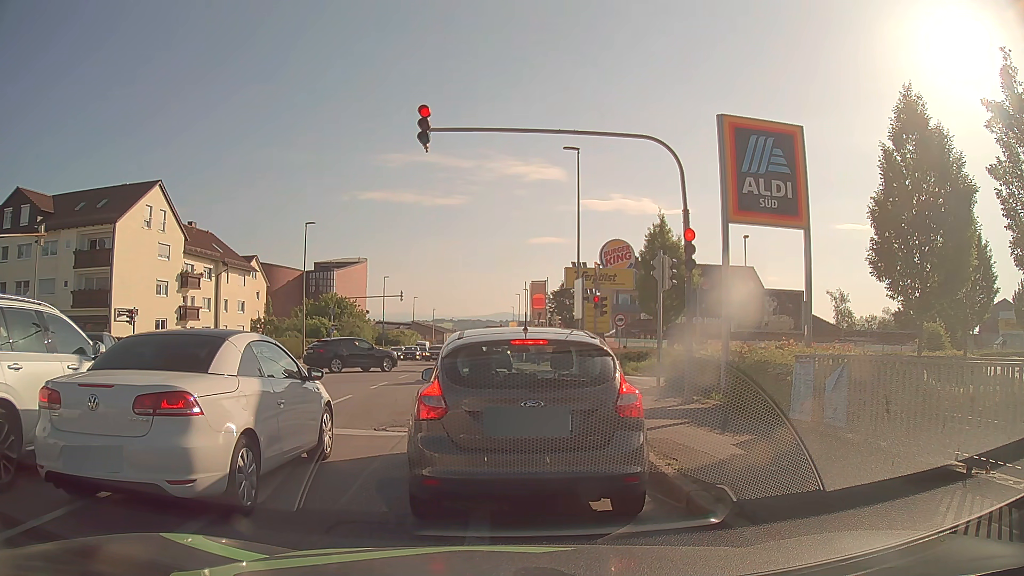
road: tertiary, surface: asphalt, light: Day
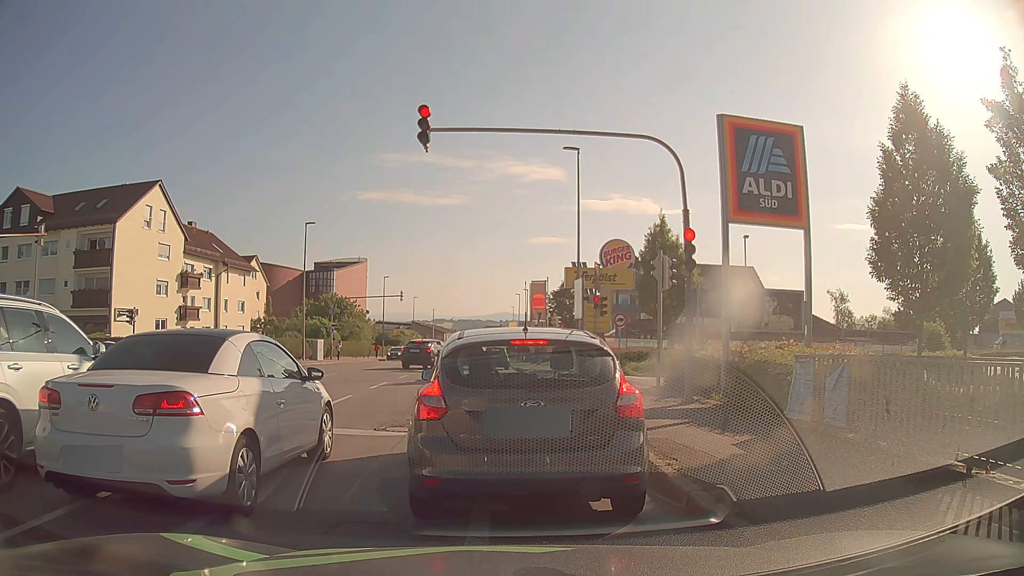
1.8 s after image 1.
(0.0, 0.0) m; 0°
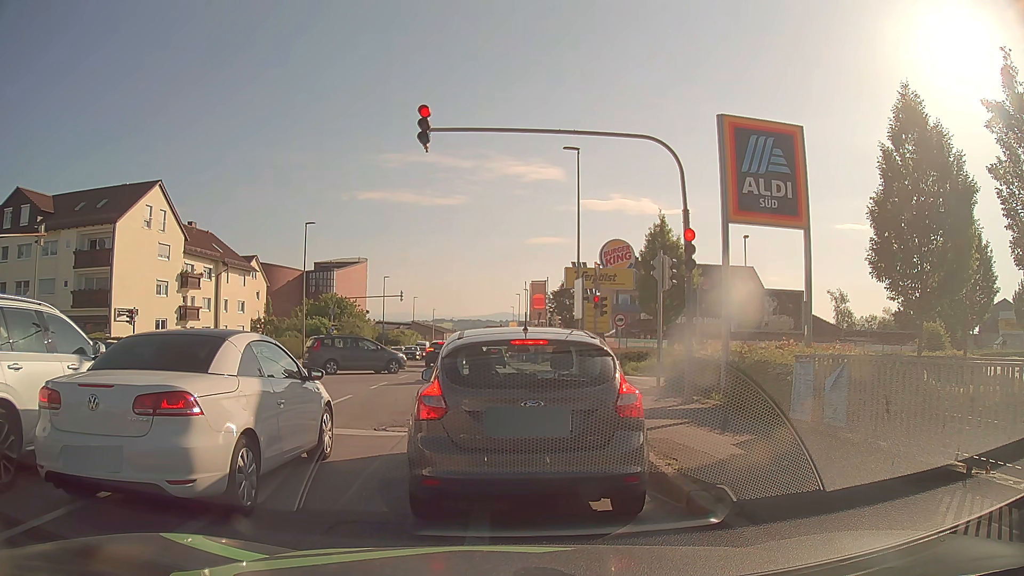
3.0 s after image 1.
(0.0, 0.0) m; 0°
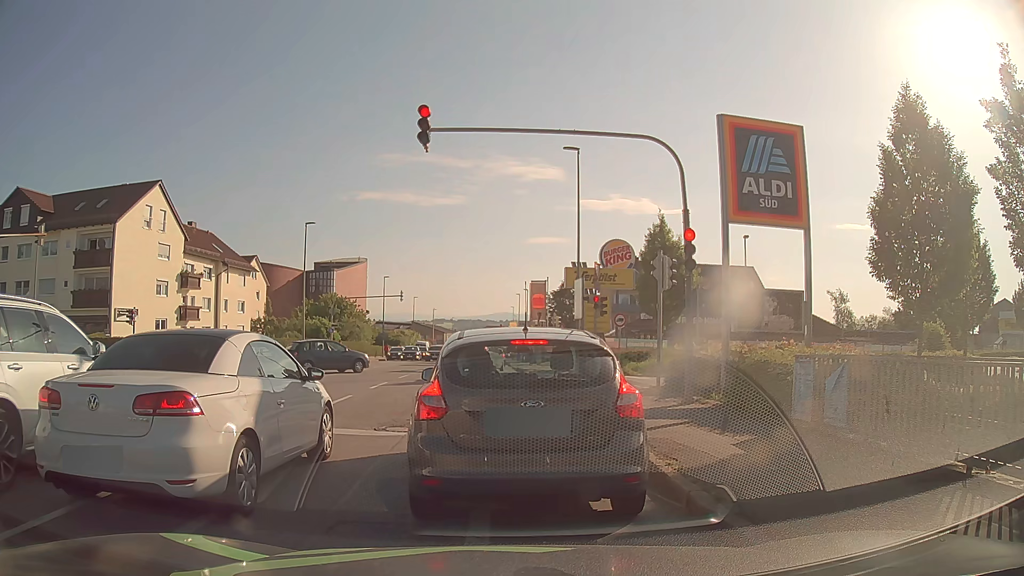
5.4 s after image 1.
(0.0, 0.0) m; 0°
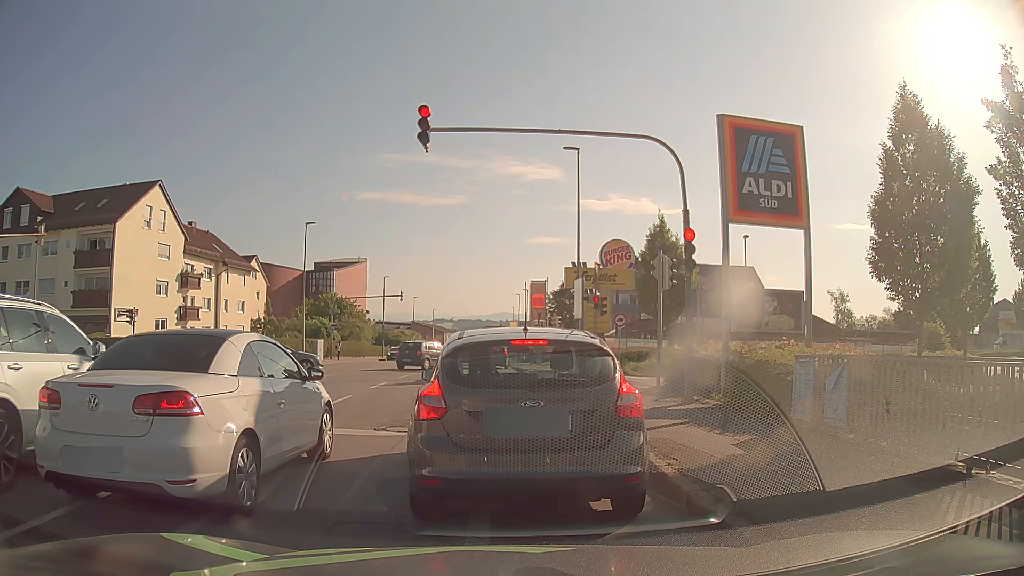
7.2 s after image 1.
(0.0, 0.0) m; 0°
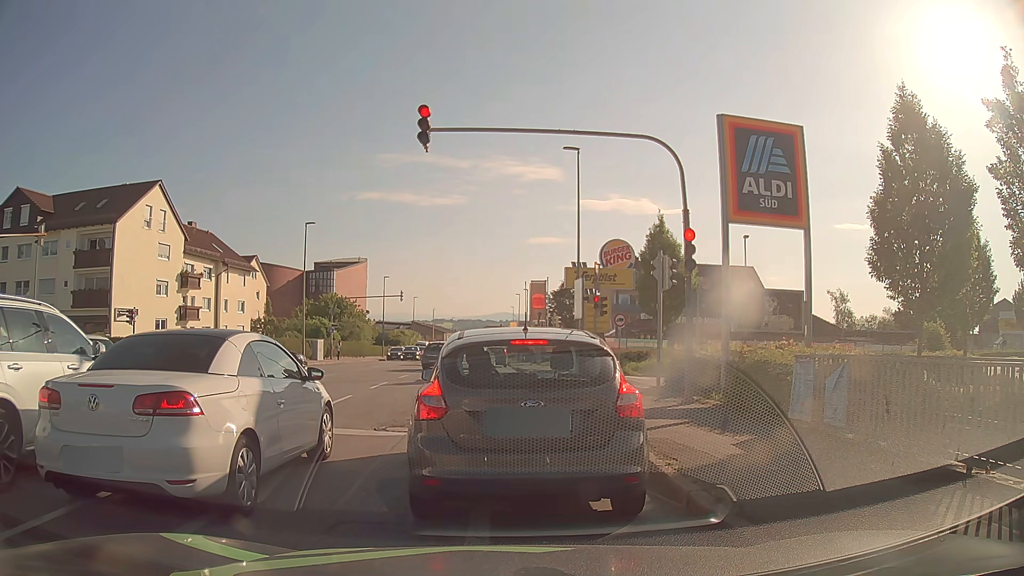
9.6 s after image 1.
(0.0, 0.0) m; 0°
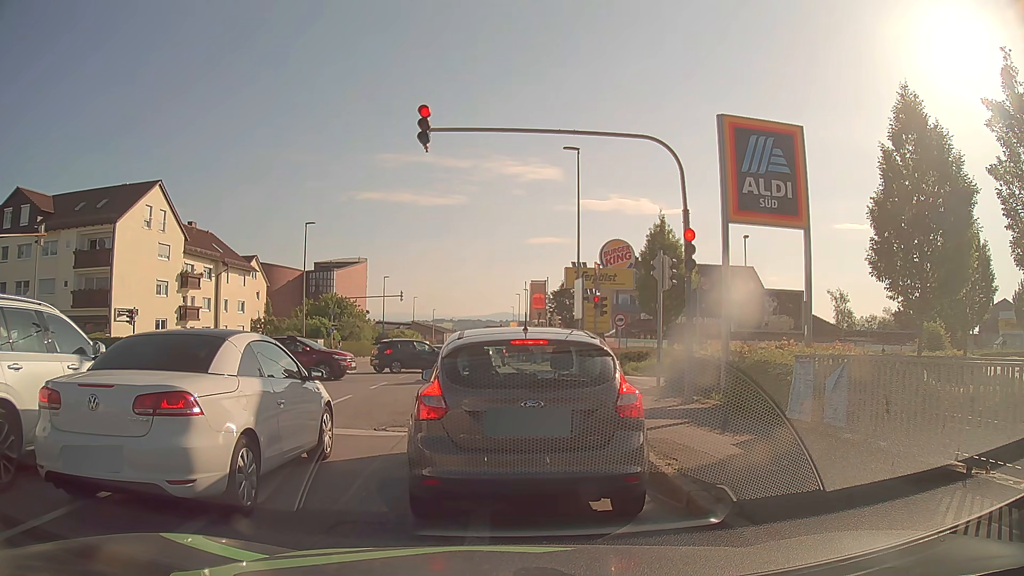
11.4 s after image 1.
(0.0, 0.0) m; 0°
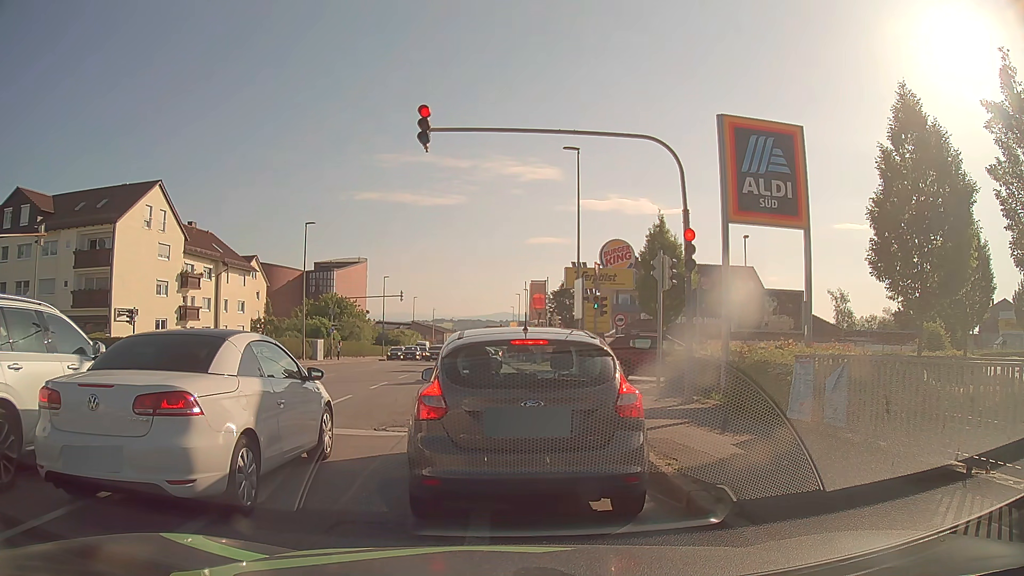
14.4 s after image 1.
(0.0, 0.0) m; 0°
